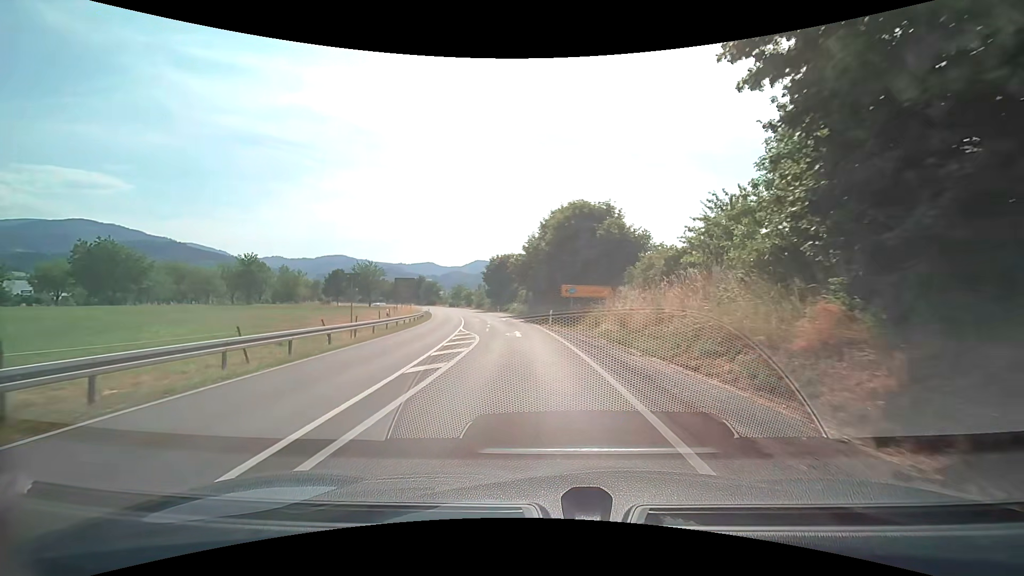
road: secondary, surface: asphalt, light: Day
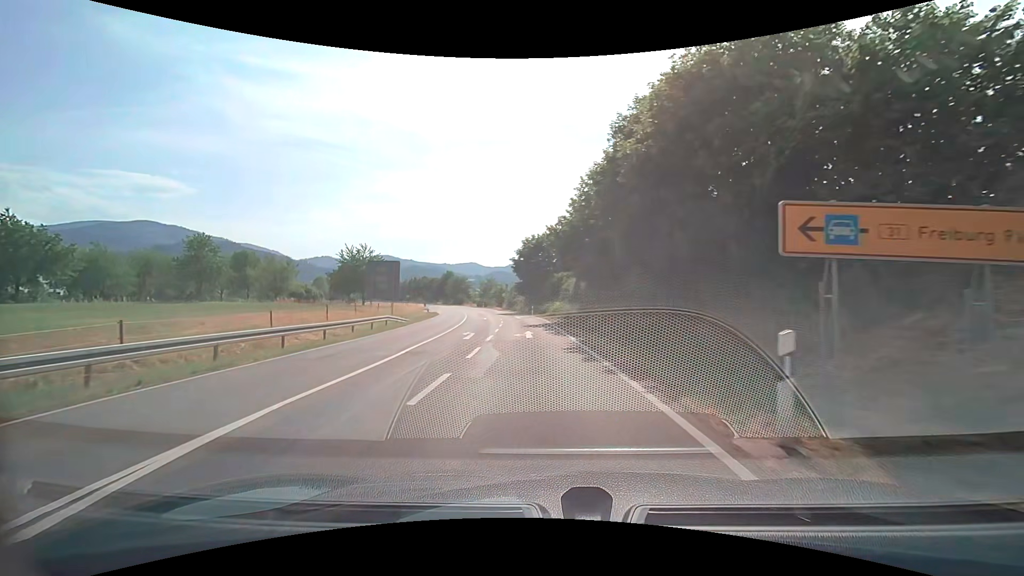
(-1.4, +27.7) m; -5°
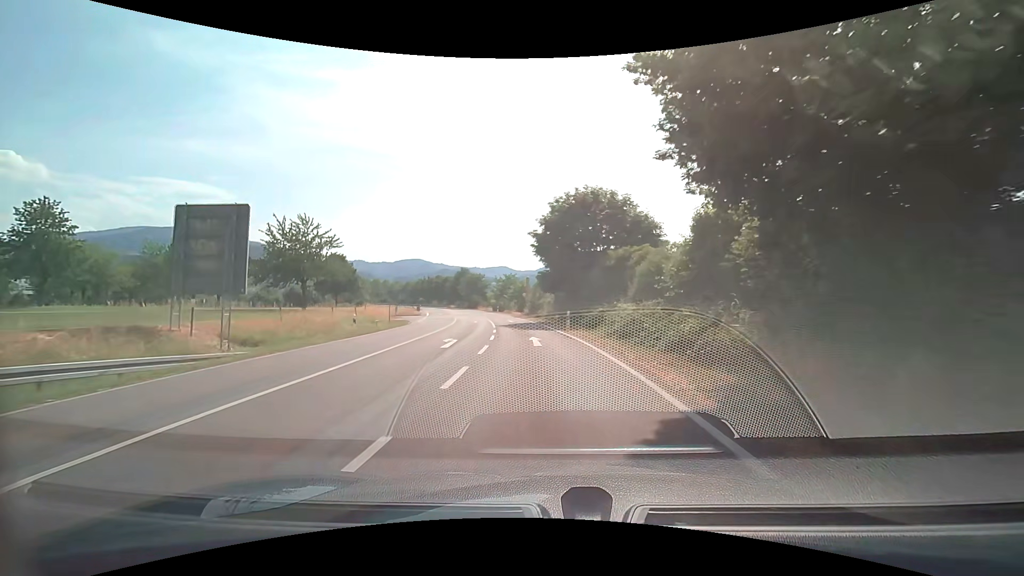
(-0.9, +28.6) m; -4°
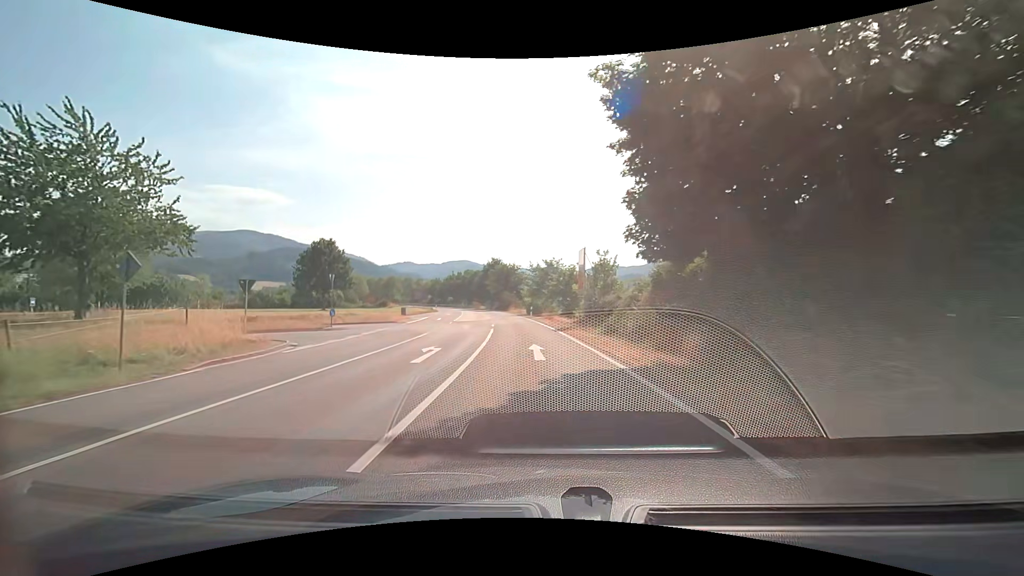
(-1.1, +30.0) m; -5°
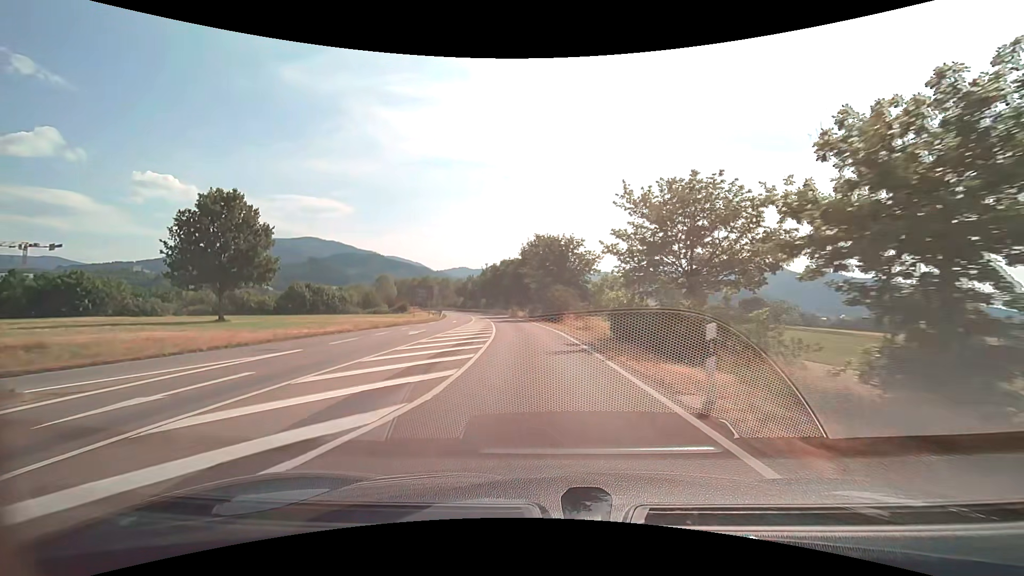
(-2.7, +41.1) m; -6°
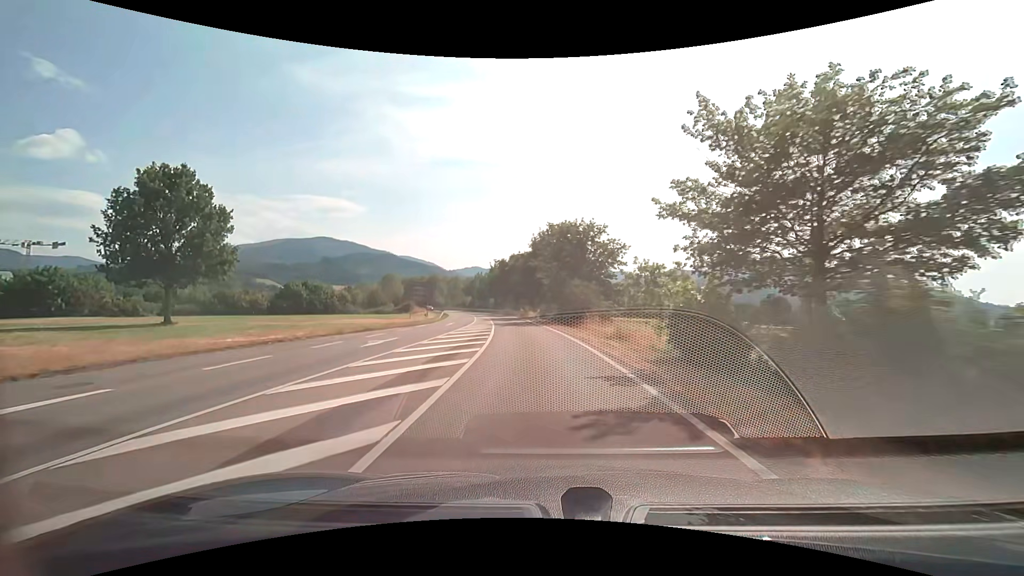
(-0.1, +8.7) m; -2°
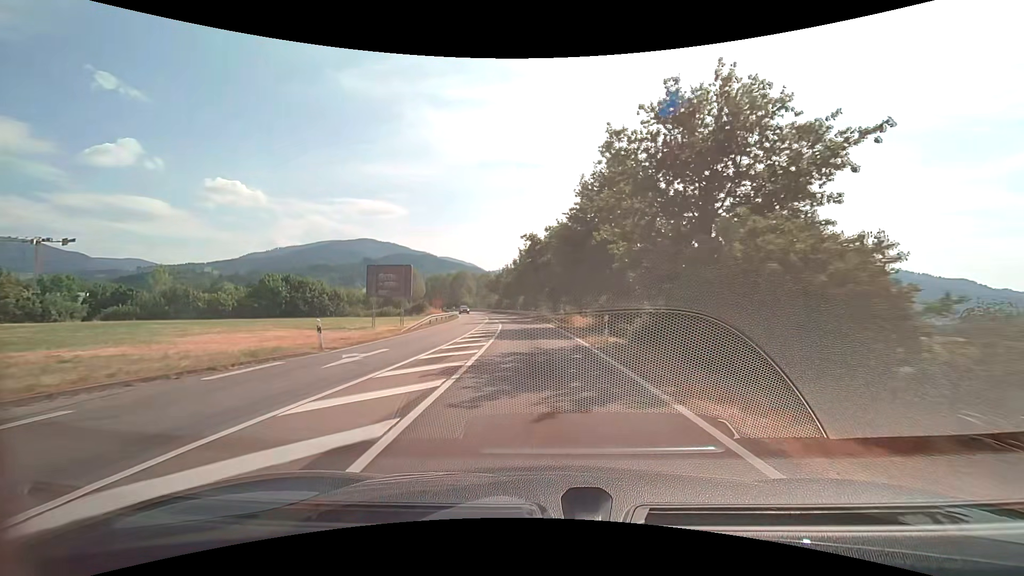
(-0.9, +26.4) m; -4°
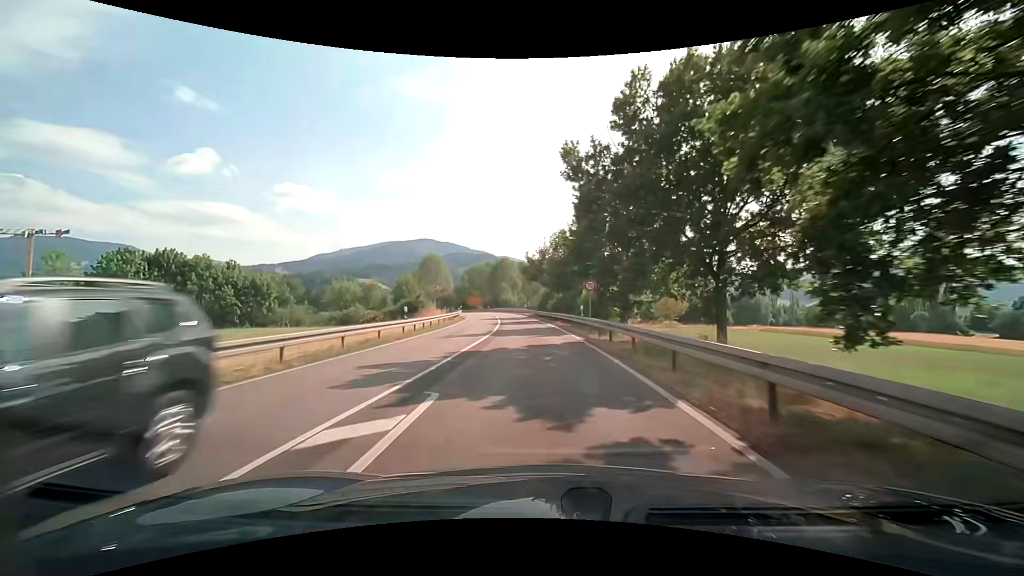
(-2.2, +43.6) m; -6°
(0, +10) (-1, +20) (-1, +30) (-2, +40) (-3, +50) (-4, +60) (-6, +70) (-8, +80) (-9, +89) (-12, +99) m
